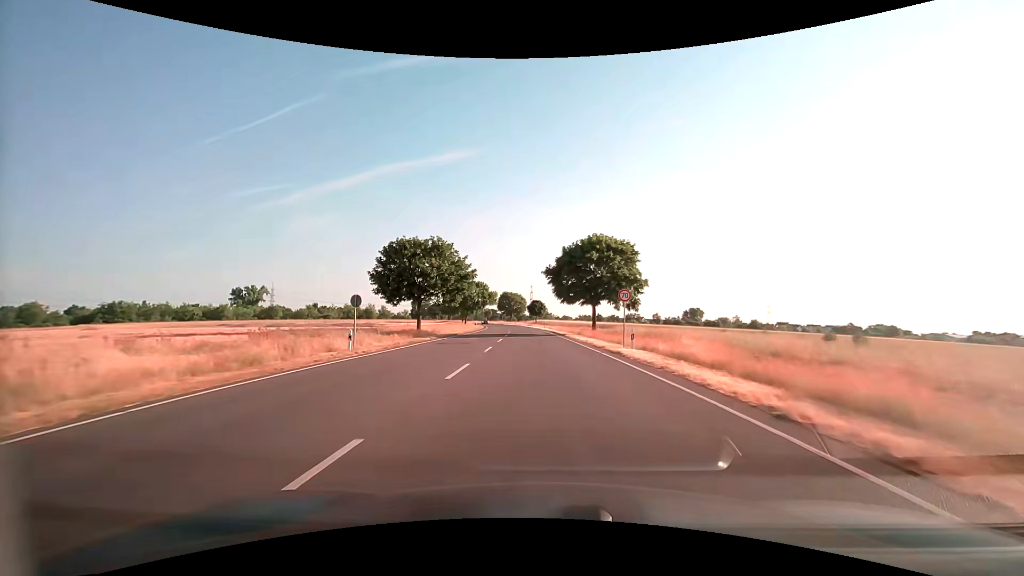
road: secondary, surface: asphalt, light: Day
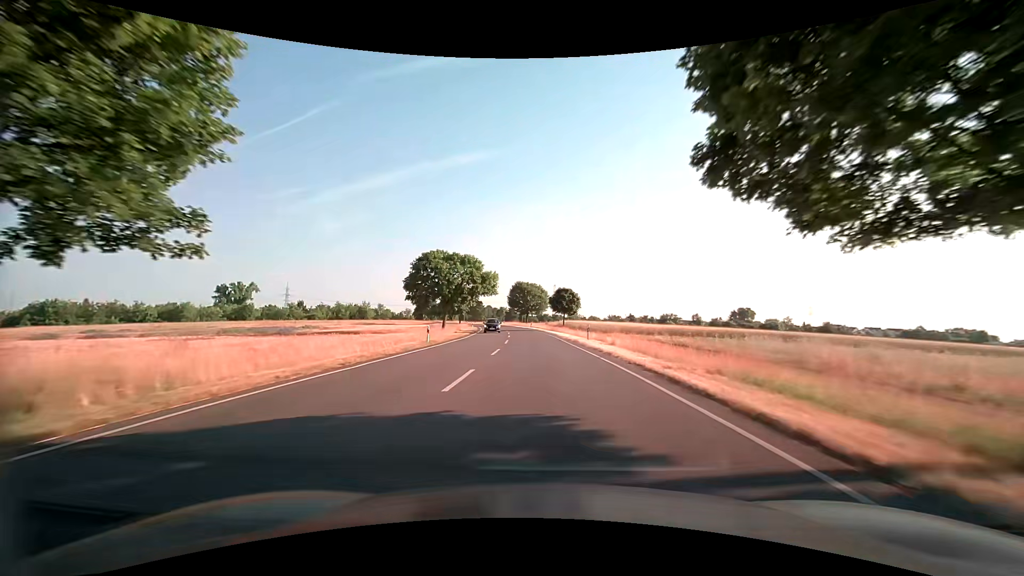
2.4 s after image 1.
(-1.3, +41.0) m; -3°
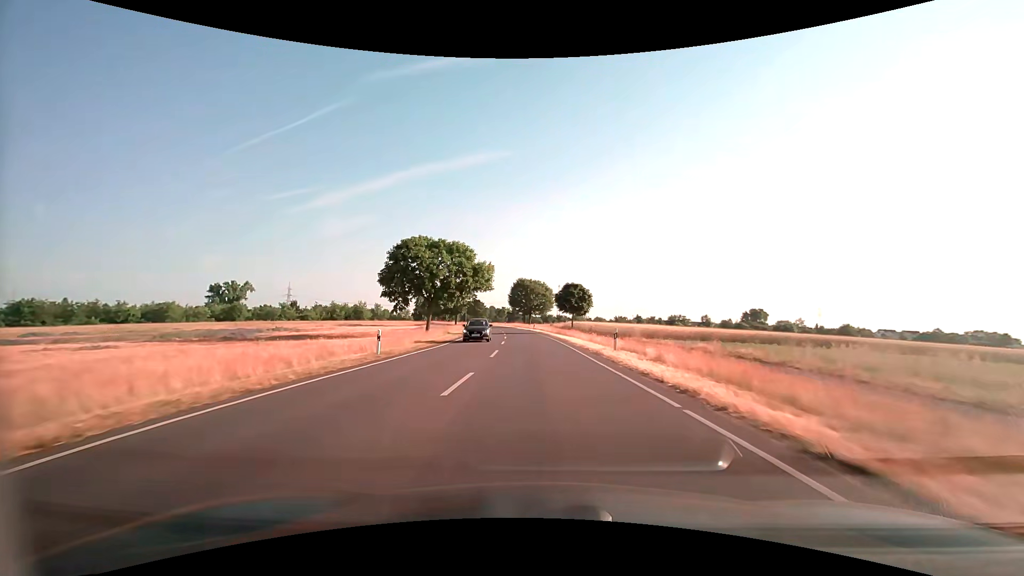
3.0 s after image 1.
(0.0, +10.0) m; -1°
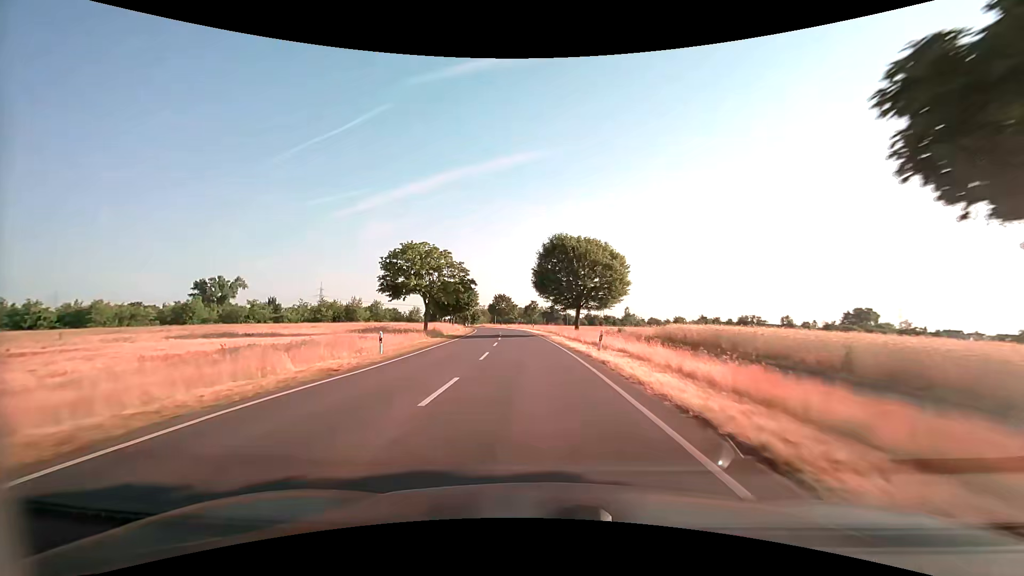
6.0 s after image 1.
(-1.5, +49.5) m; -4°
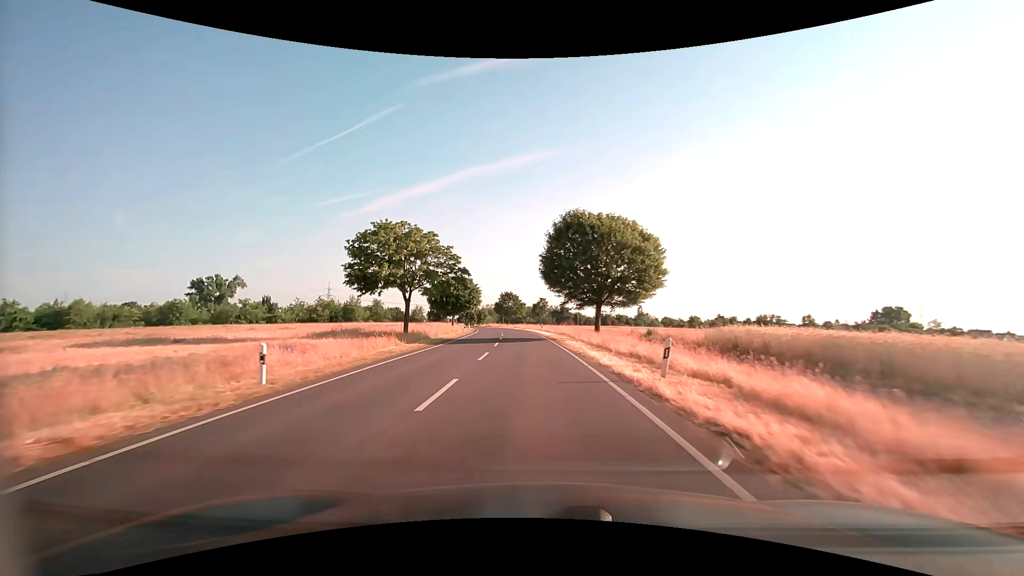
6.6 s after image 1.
(-0.1, +9.9) m; -1°
(0, +10) (0, +20) (-1, +30) (-1, +40) (-2, +50) (-3, +60) (-4, +70) (-5, +80) (-6, +90) (-8, +100) m
